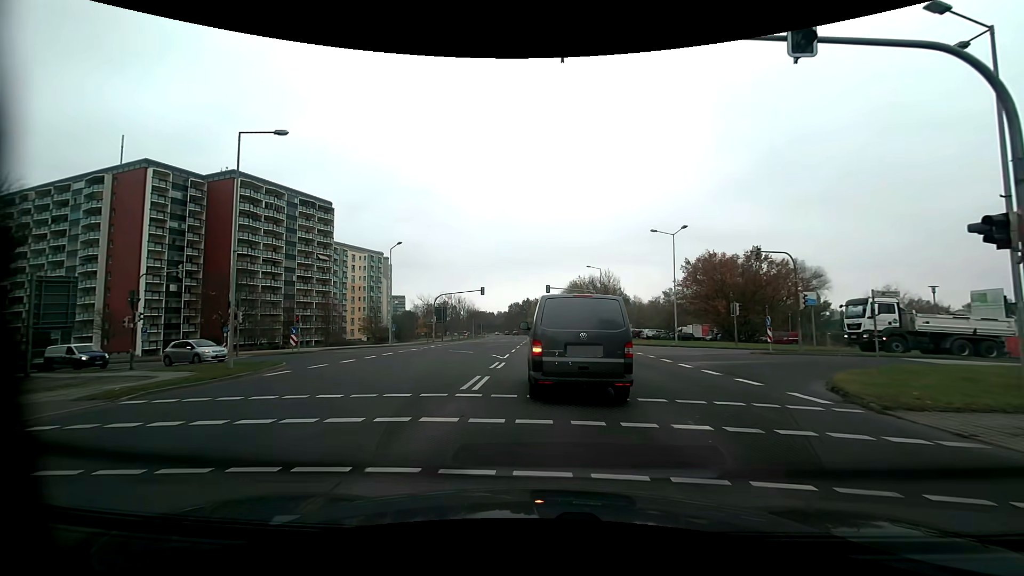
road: secondary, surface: asphalt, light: Day
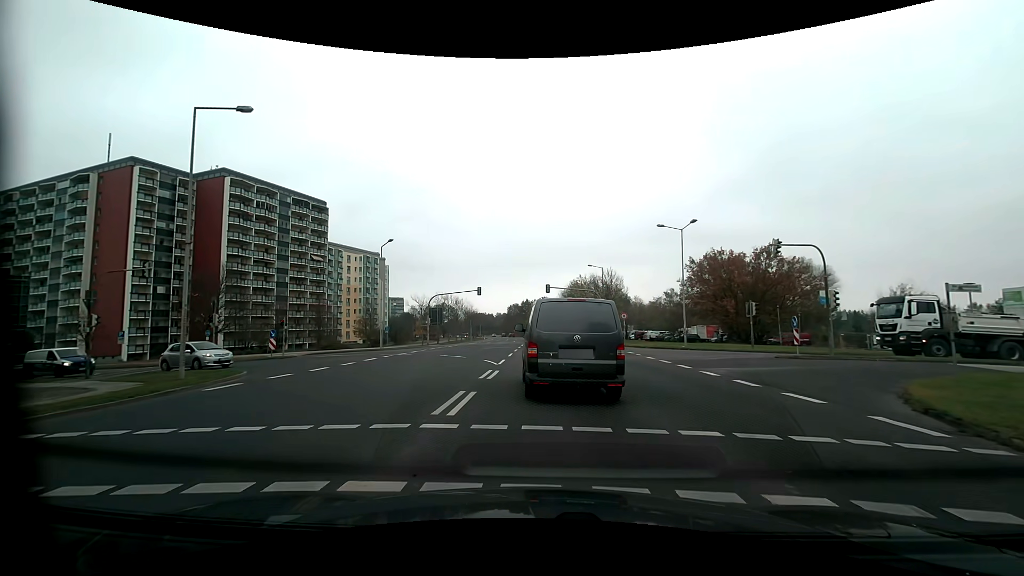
(0.0, +3.0) m; -1°
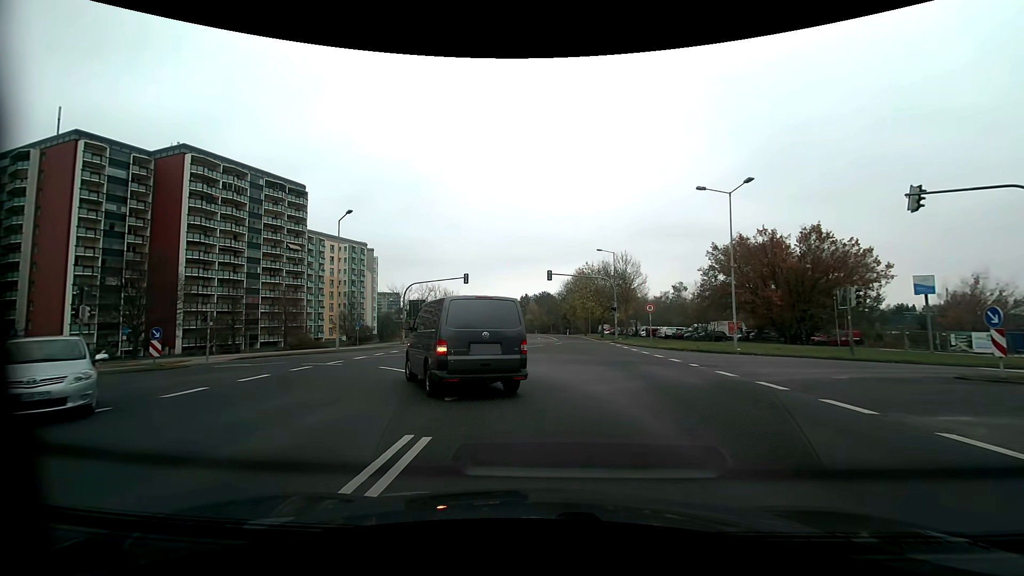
(+0.1, +10.9) m; +1°
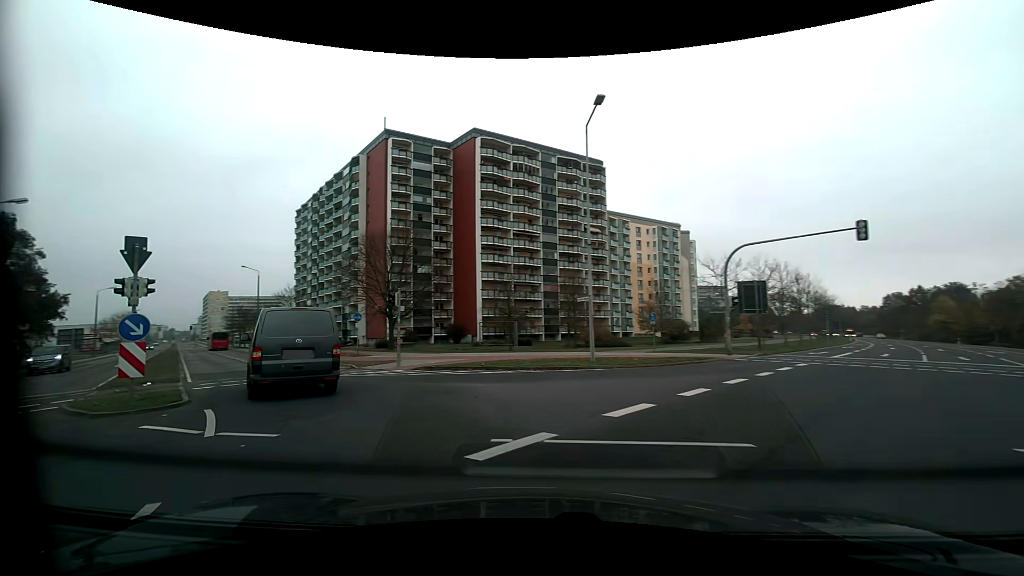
(-4.2, +20.0) m; -37°
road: tertiary
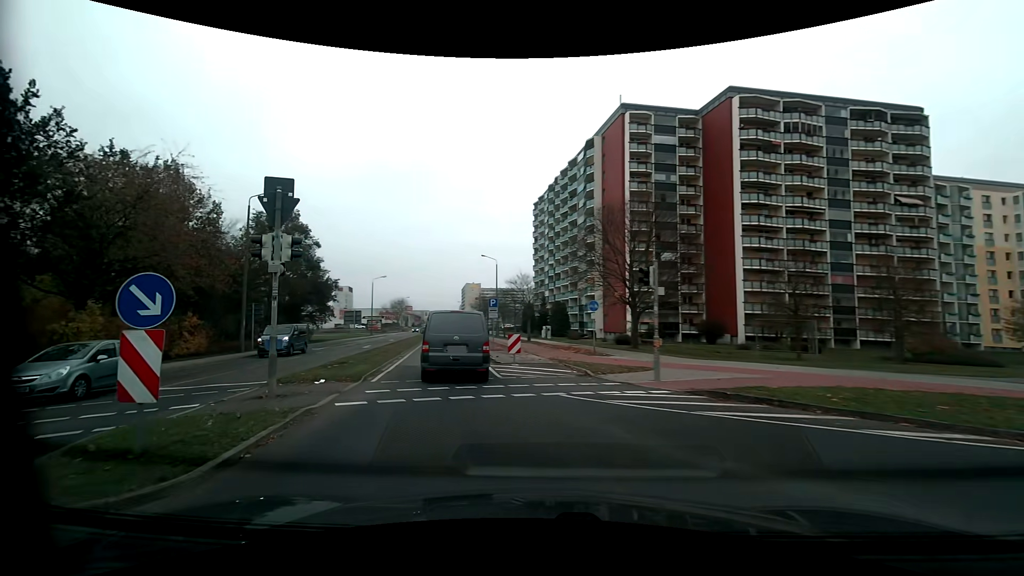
(-2.0, +8.0) m; -26°
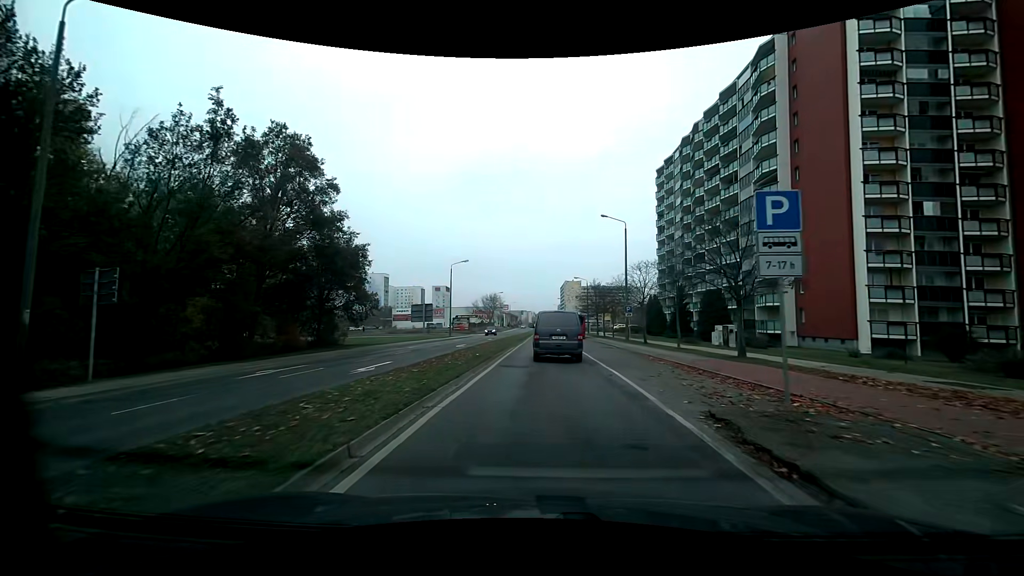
(-4.1, +25.0) m; -9°
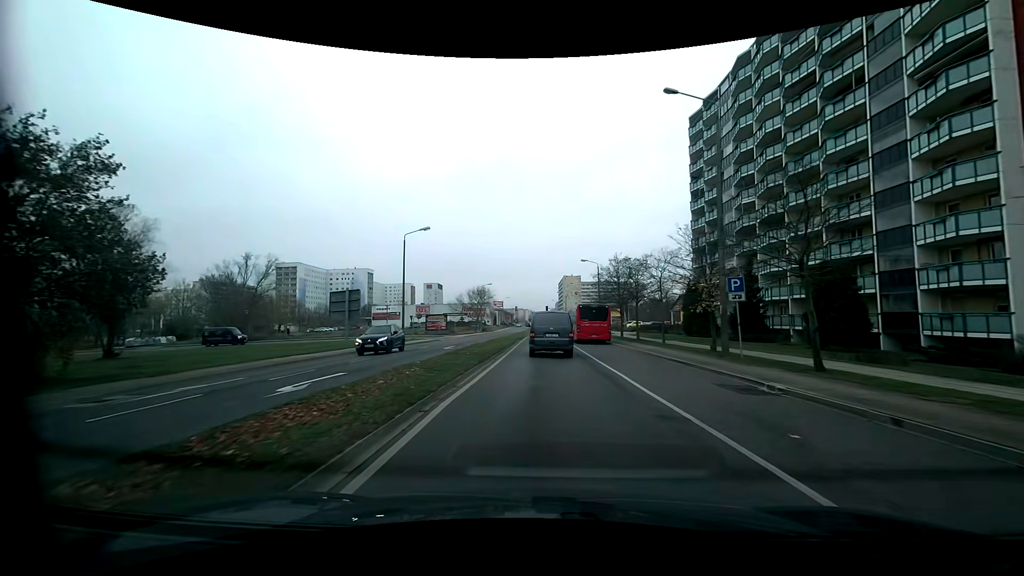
(0.0, +24.8) m; 0°
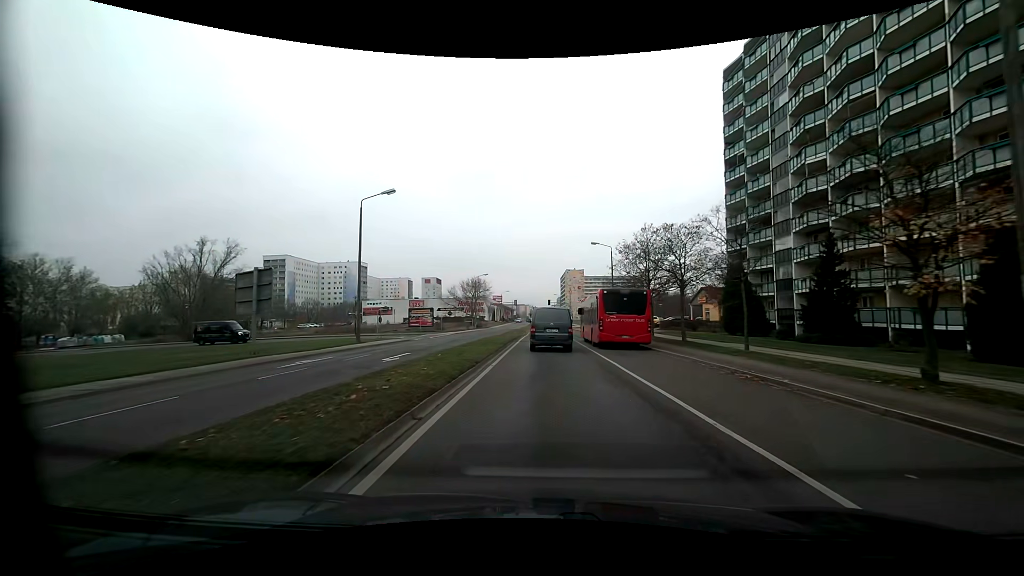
(0.0, +12.9) m; 0°
